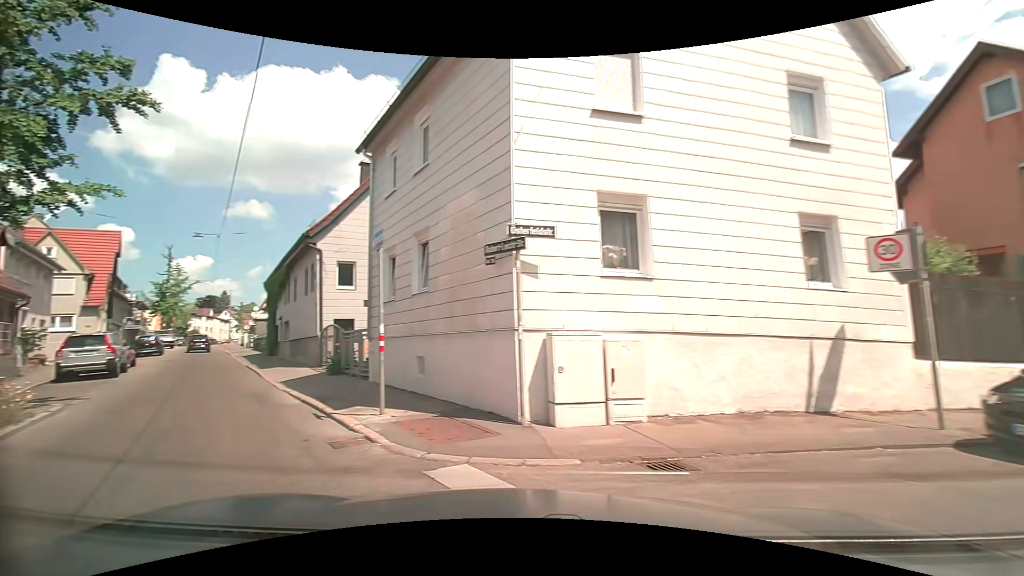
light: Day
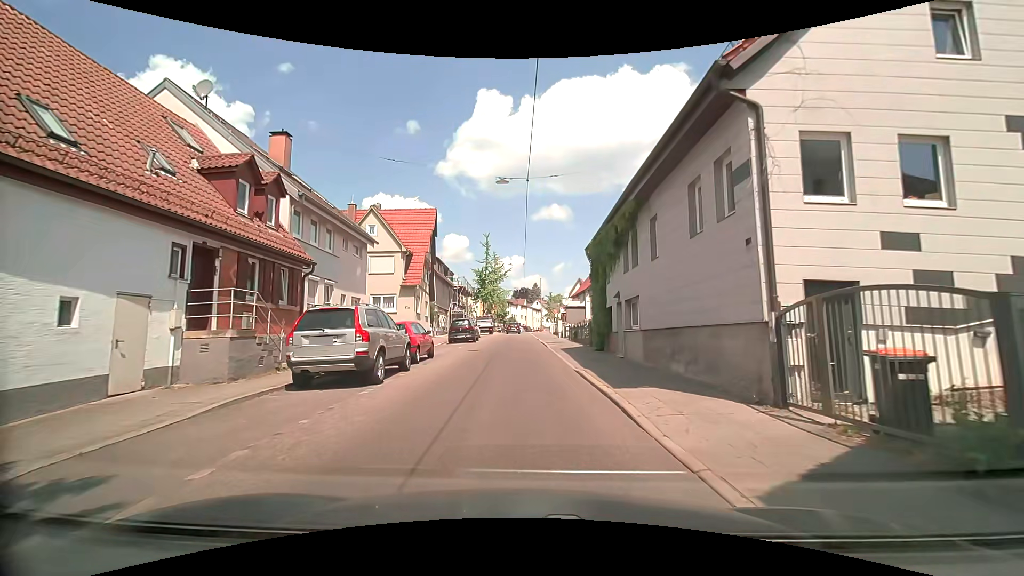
(-6.6, +11.9) m; -34°
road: tertiary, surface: asphalt
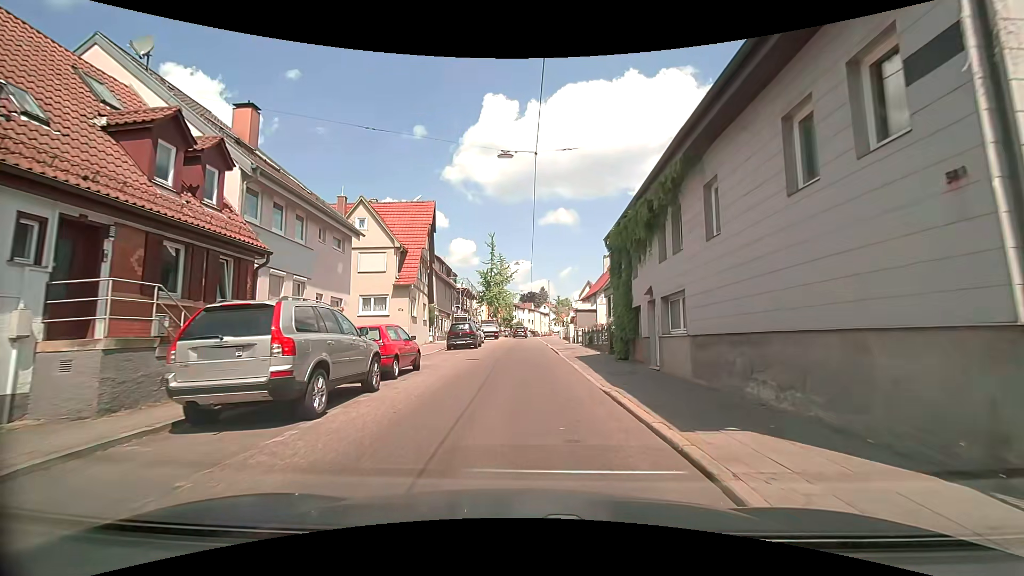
(0.0, +3.8) m; 0°
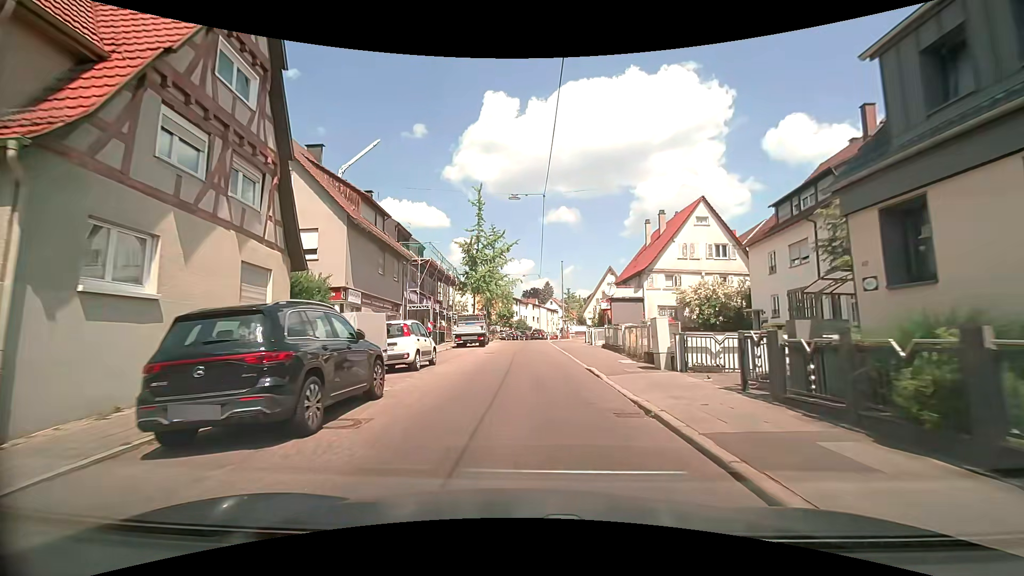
(-0.4, +24.1) m; -1°
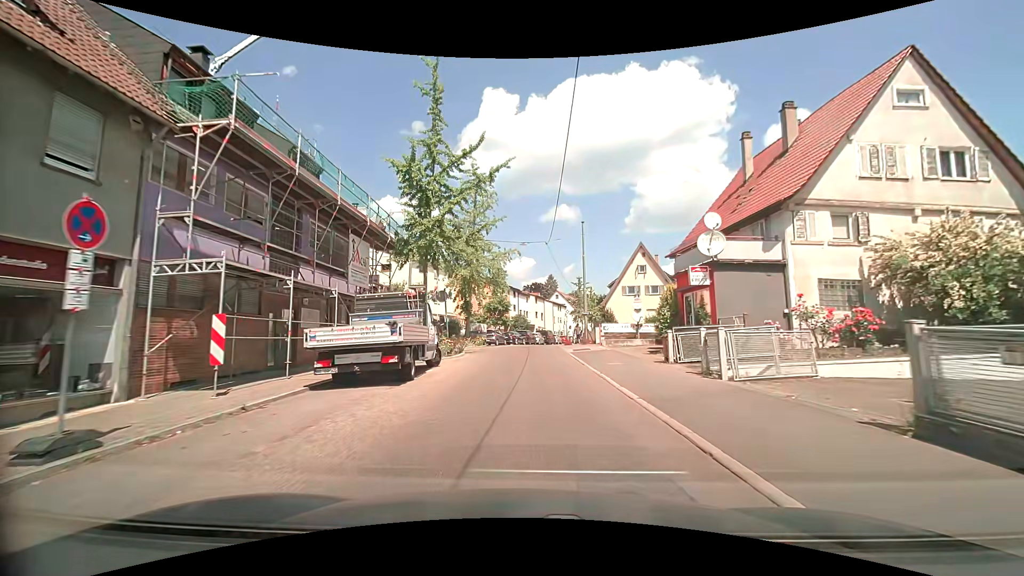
(+0.1, +22.2) m; 0°
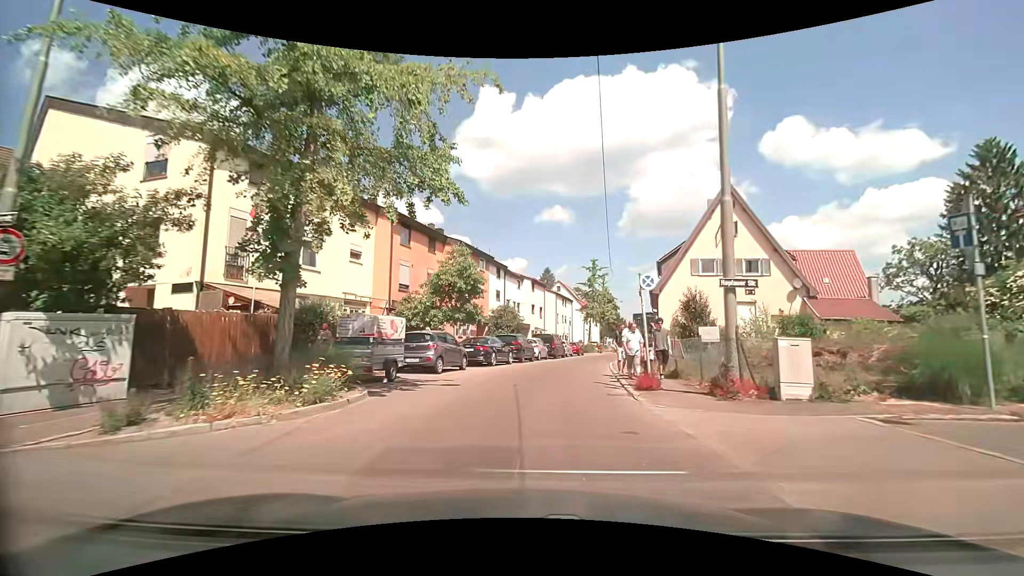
(0.0, +27.1) m; +1°
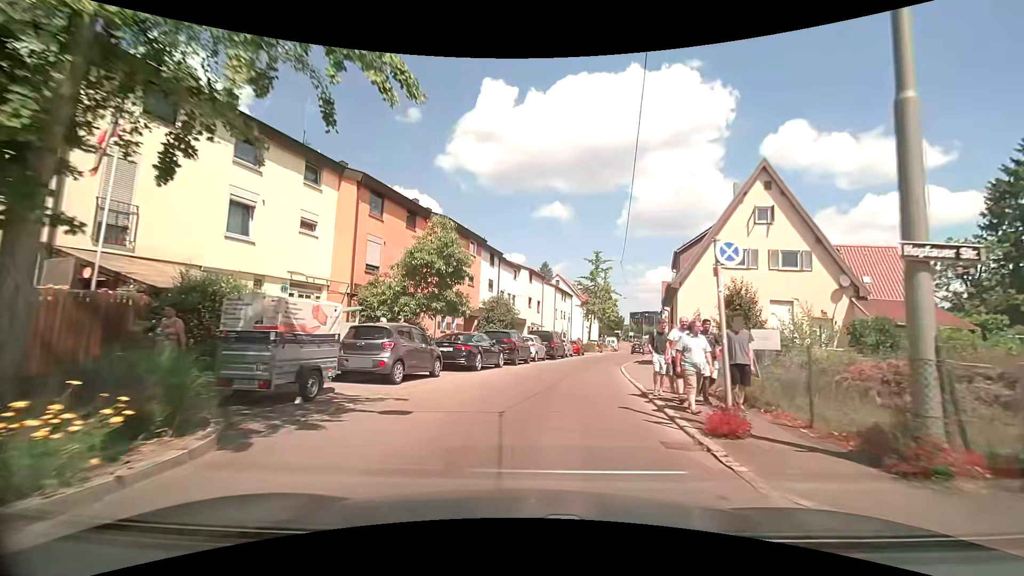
(0.0, +5.1) m; 0°
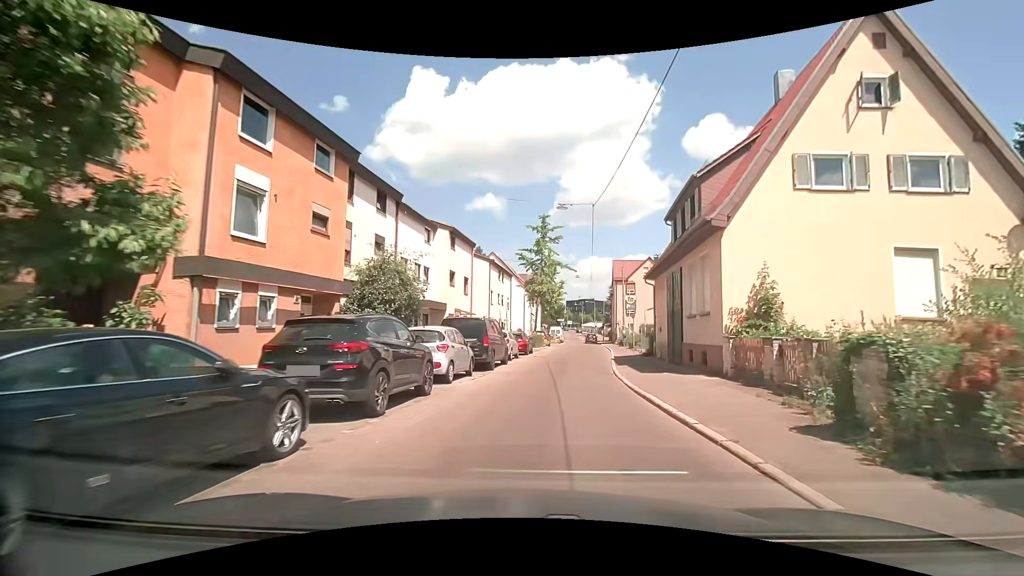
(+0.7, +14.9) m; +8°
(0, +10) (+2, +20) (+3, +30) (+4, +40) (+5, +50) (+6, +60) (+7, +70) (+8, +80) (+9, +90) (+10, +100) m
